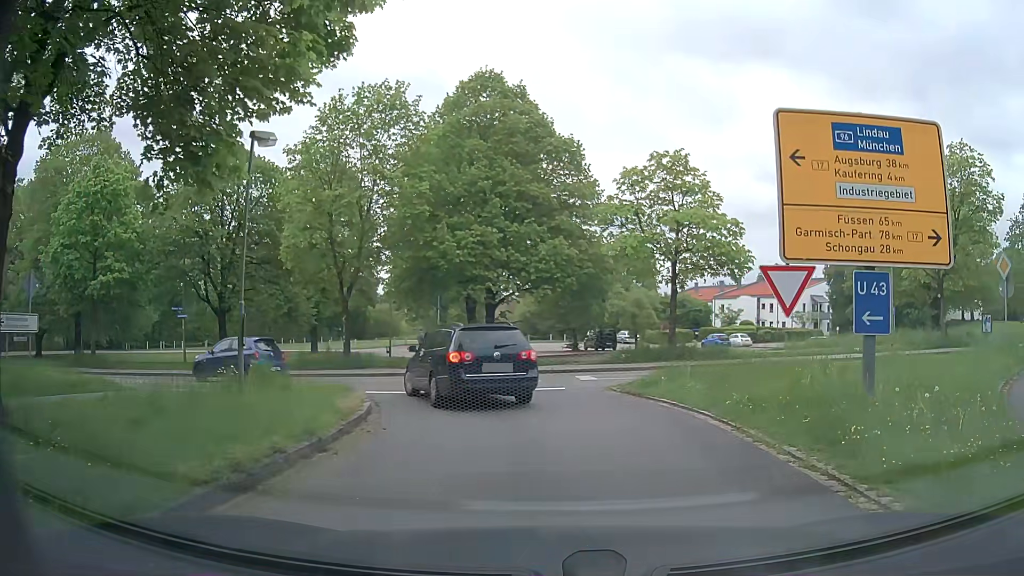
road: tertiary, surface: asphalt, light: Day
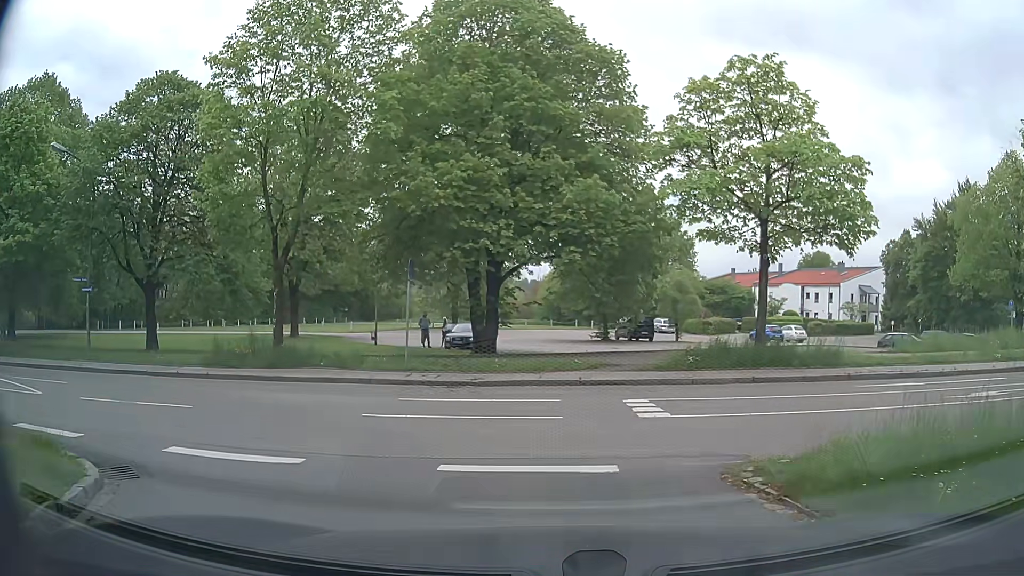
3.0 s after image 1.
(0.0, +9.5) m; -1°
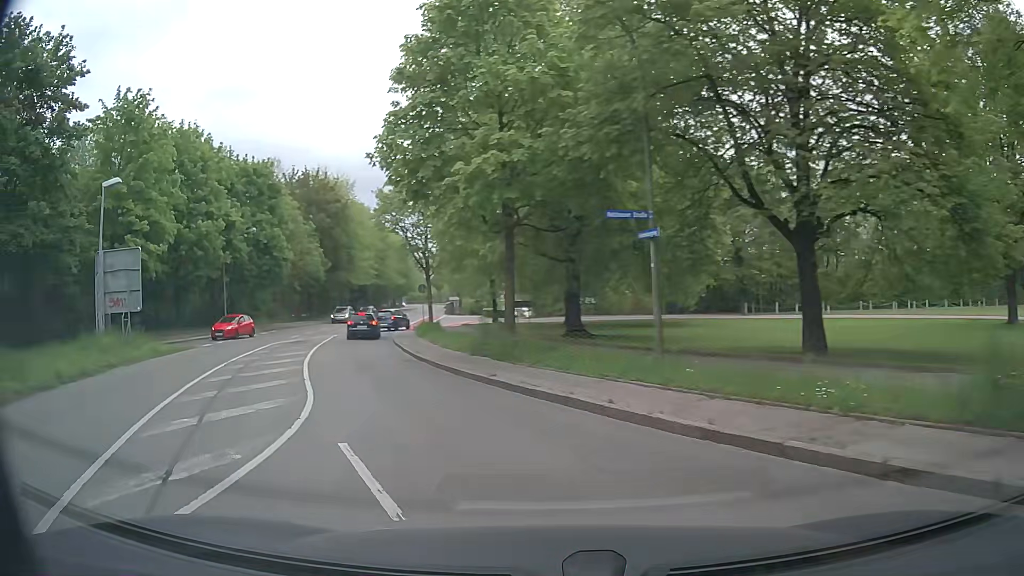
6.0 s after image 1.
(-6.2, +12.6) m; -58°
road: secondary
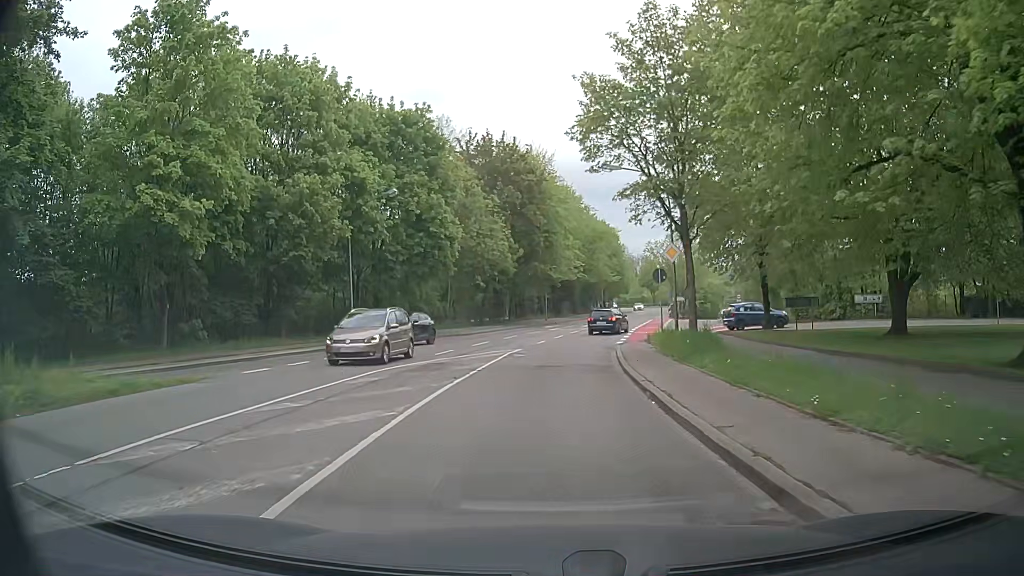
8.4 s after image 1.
(-4.0, +16.7) m; -18°
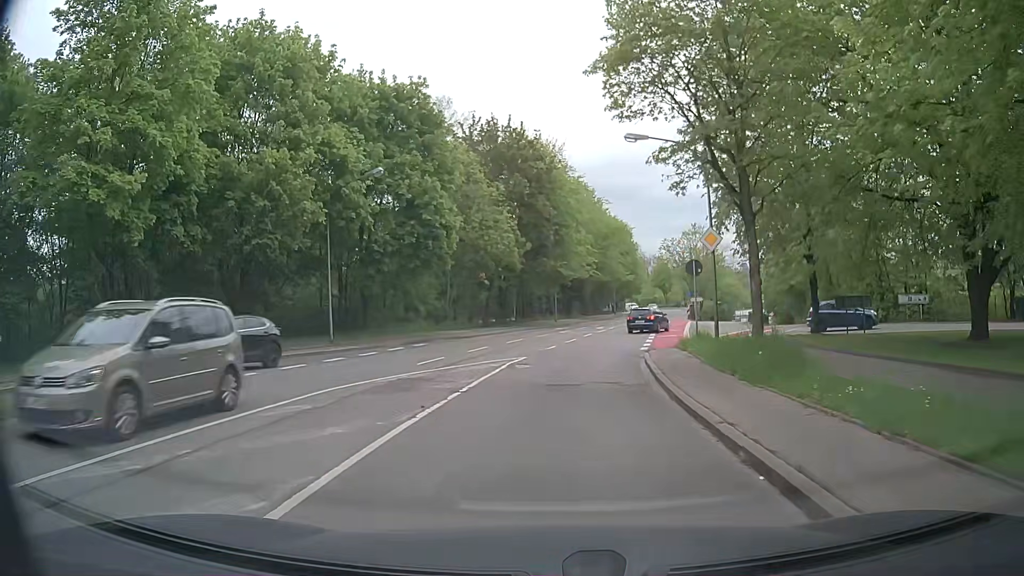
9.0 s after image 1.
(0.0, +5.0) m; -2°
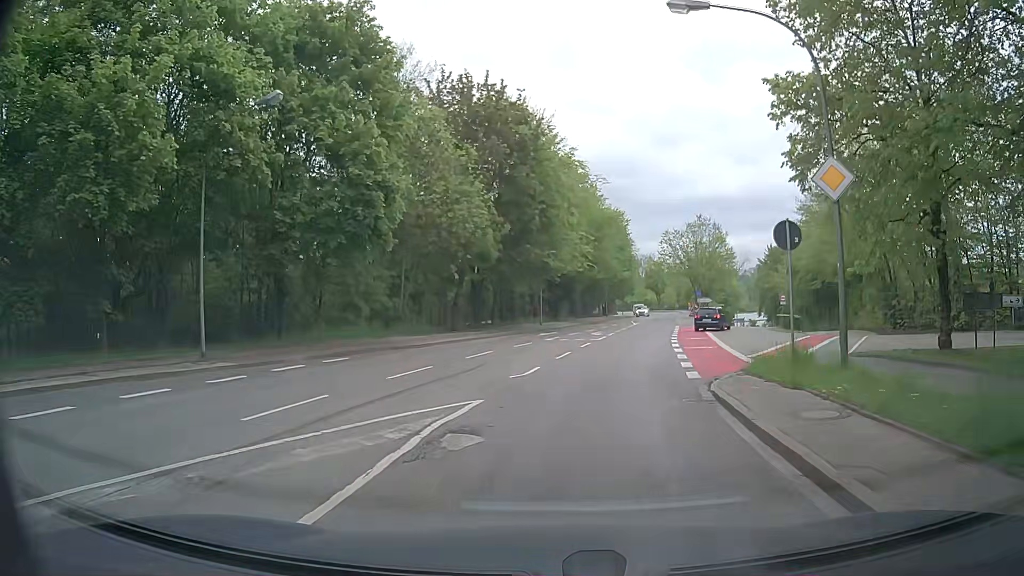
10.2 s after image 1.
(+0.2, +10.6) m; +2°
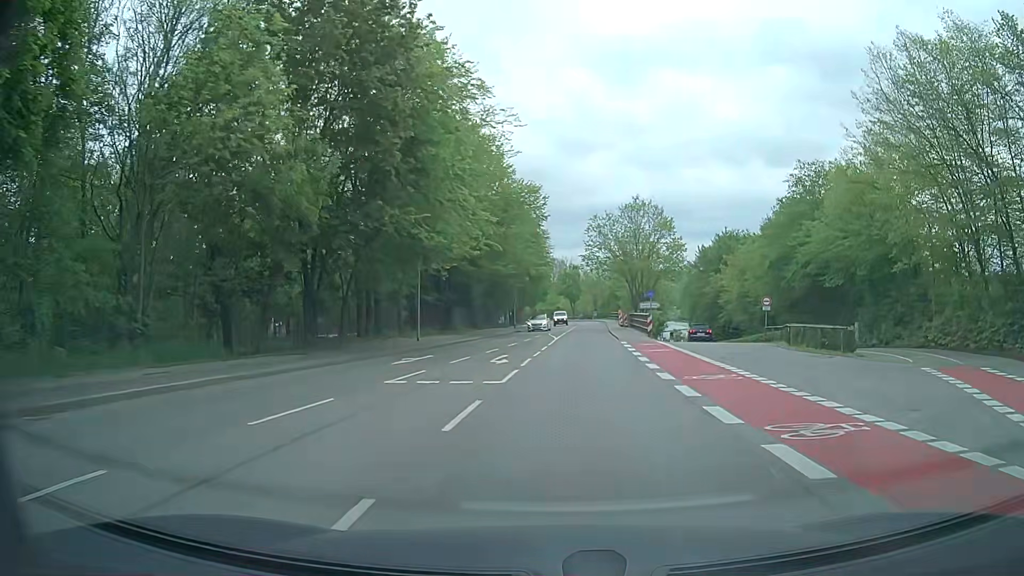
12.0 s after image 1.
(+1.0, +17.7) m; +8°
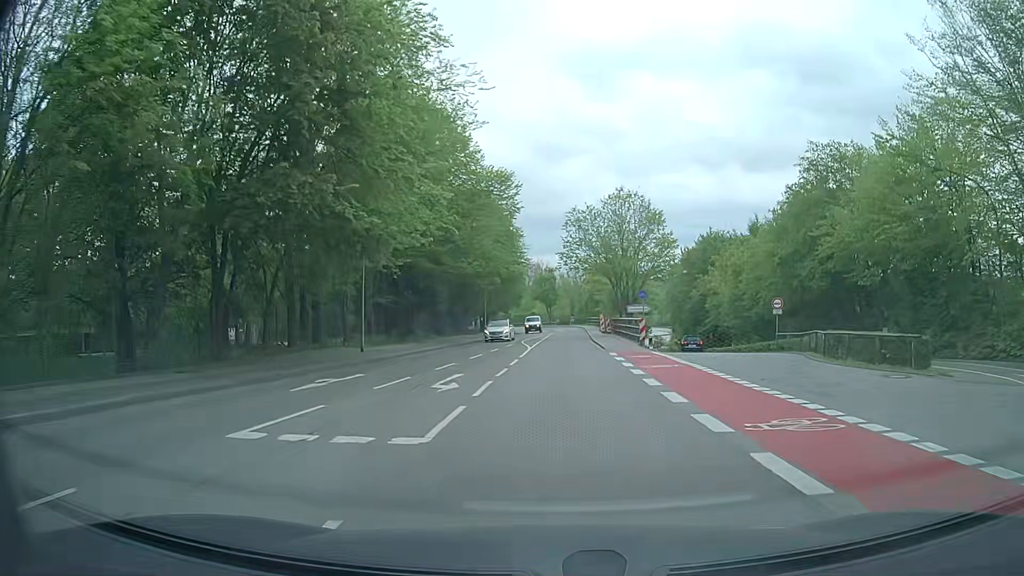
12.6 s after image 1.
(+0.1, +6.5) m; +1°
(0, +10) (0, +20) (+1, +30) (+1, +40) (+2, +50) (+2, +60) (+3, +70) (+3, +80) (+3, +90) (+3, +100) m
